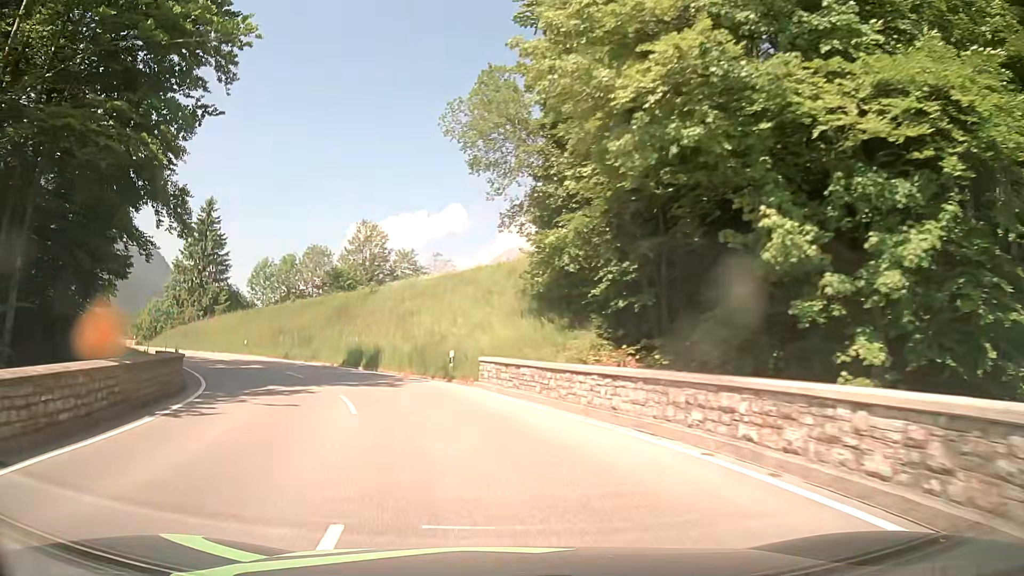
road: primary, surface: asphalt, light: Day
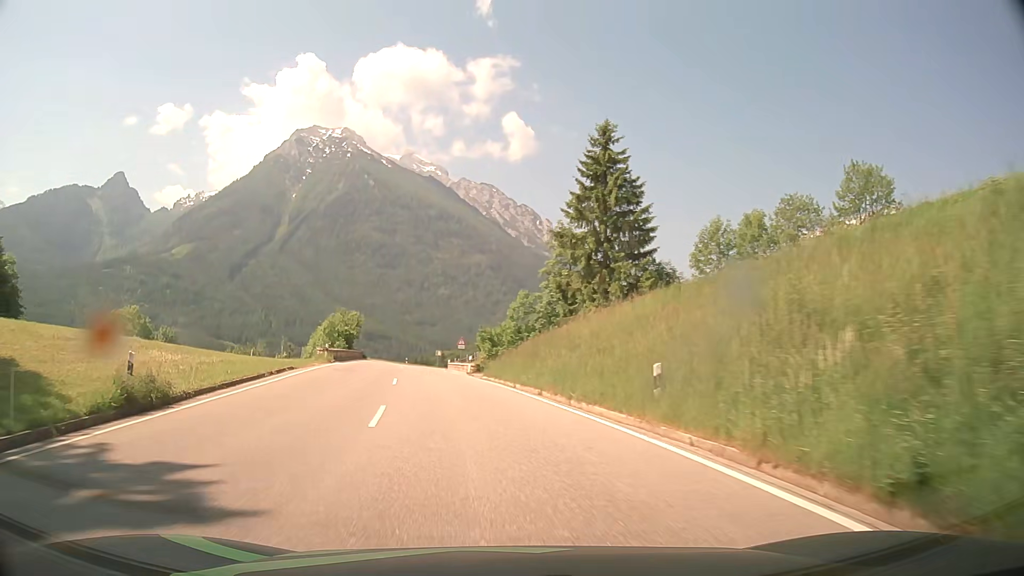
(-12.4, +36.1) m; -39°
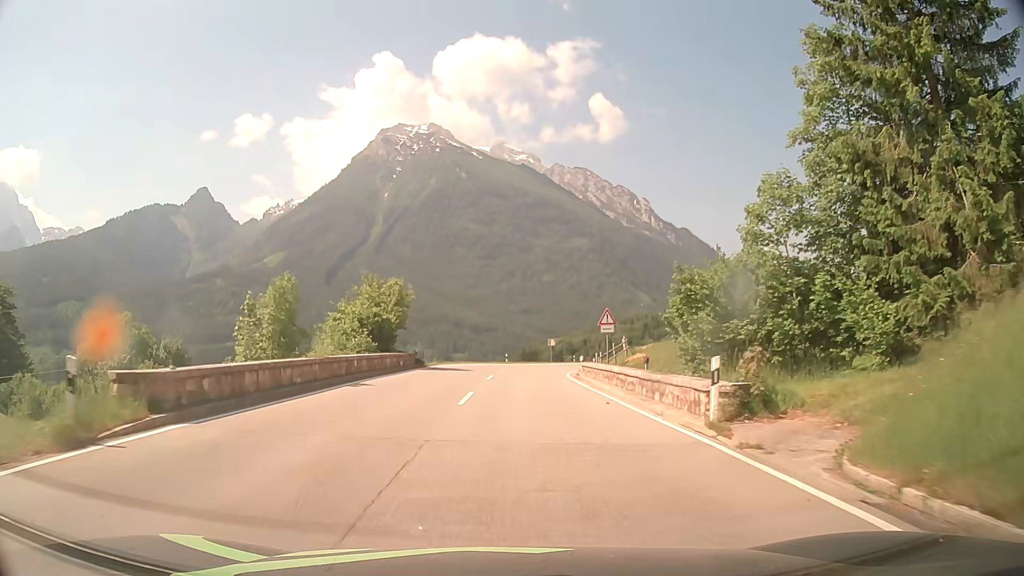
(-4.0, +32.1) m; -10°
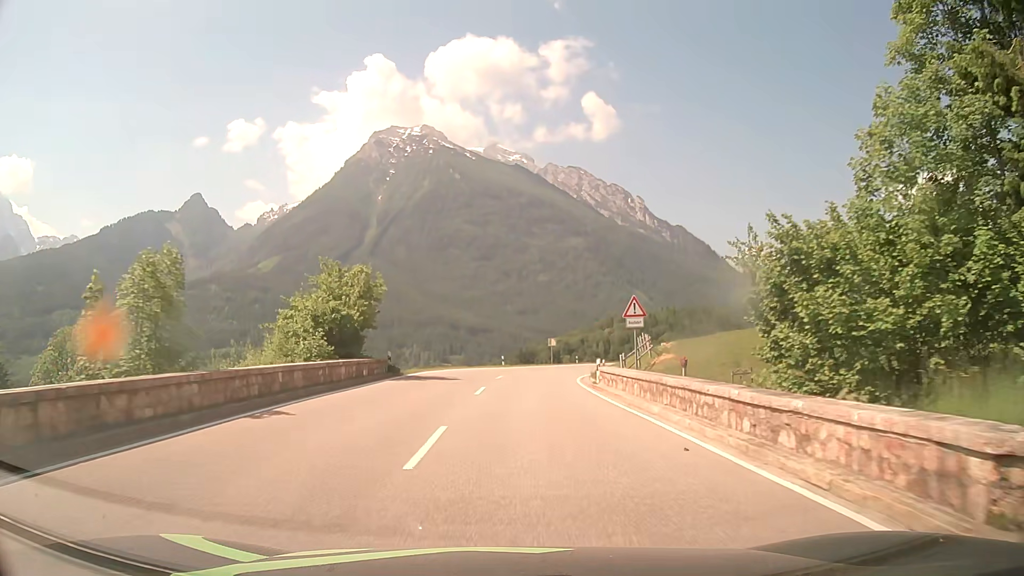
(0.0, +7.6) m; 0°
